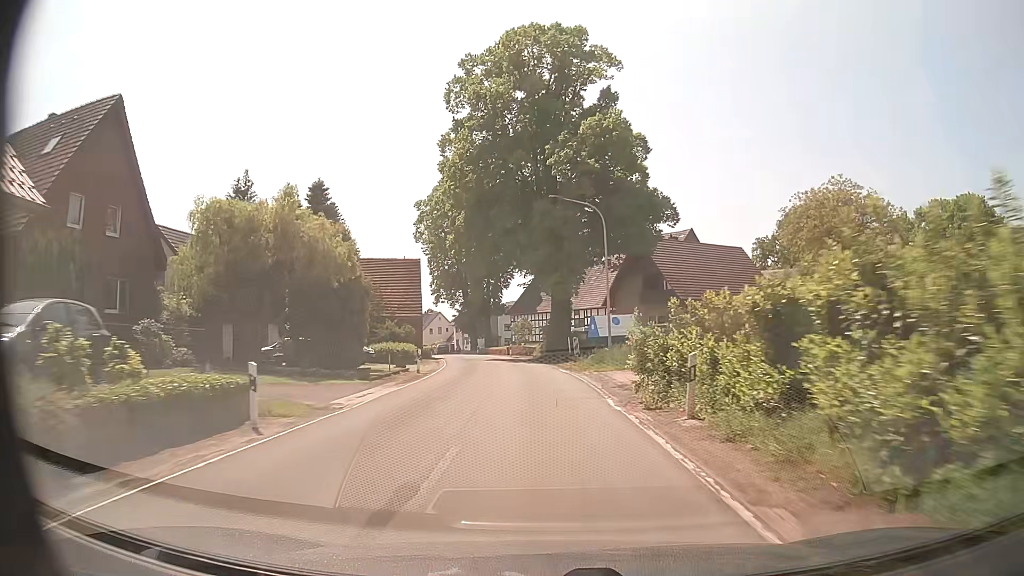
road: secondary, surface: asphalt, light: Day
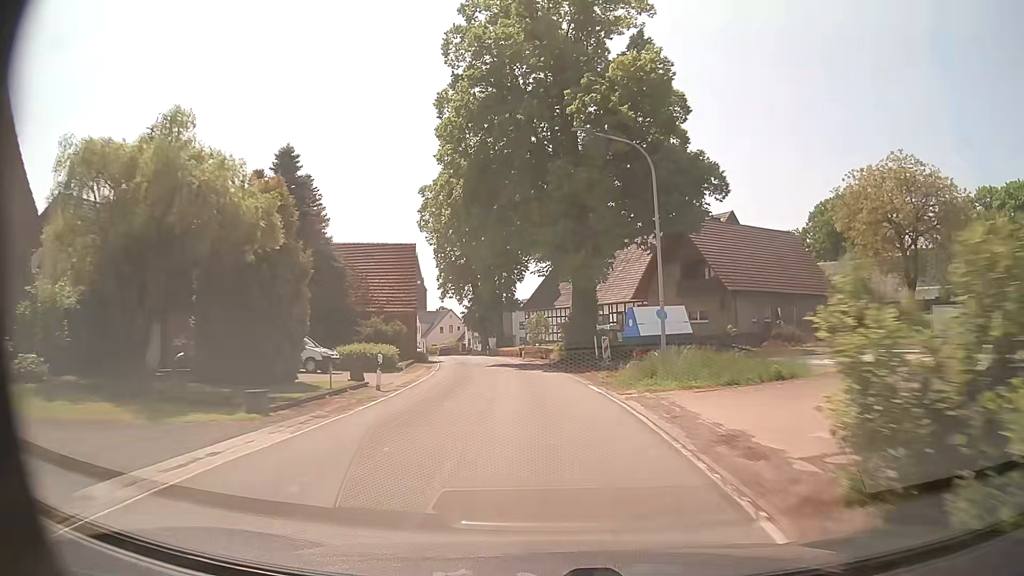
(-0.1, +9.8) m; -1°
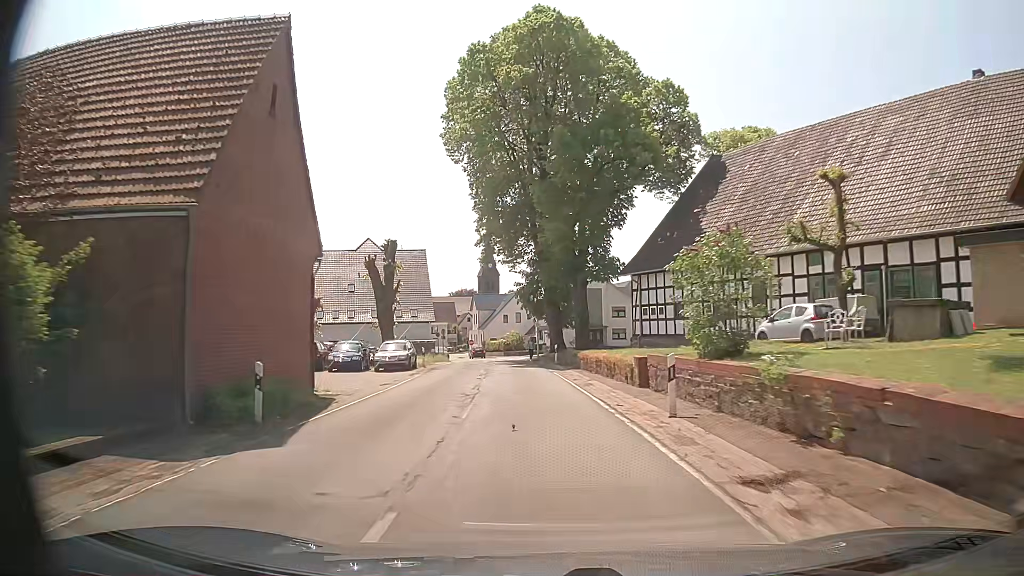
(-2.3, +38.1) m; -7°
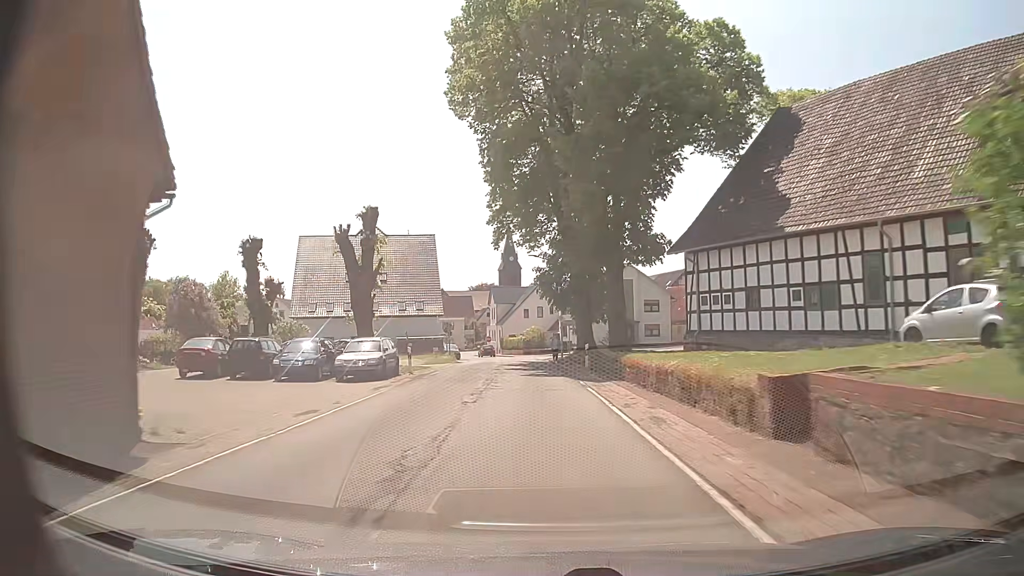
(-0.2, +9.2) m; -3°
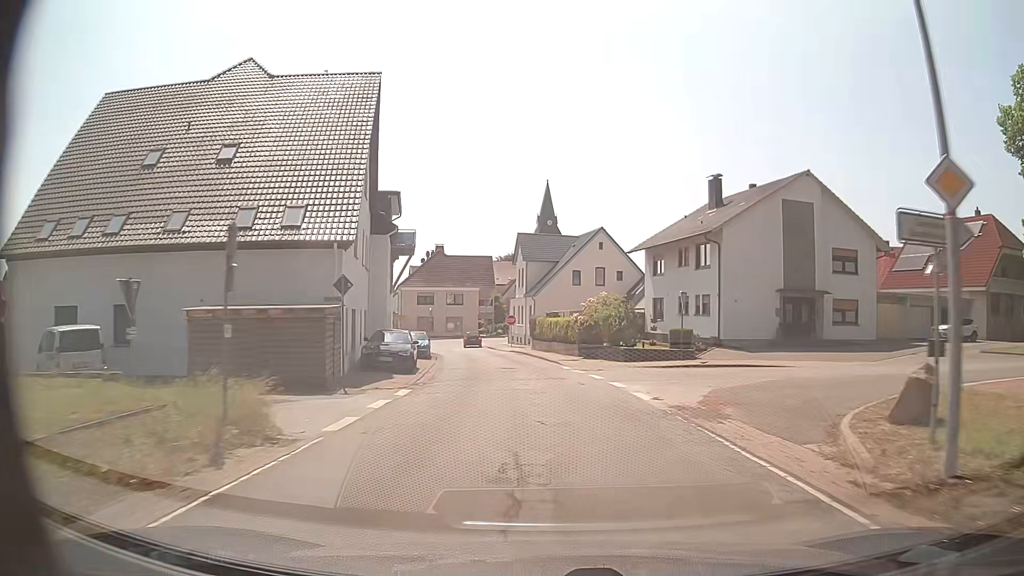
(-2.3, +42.1) m; -3°
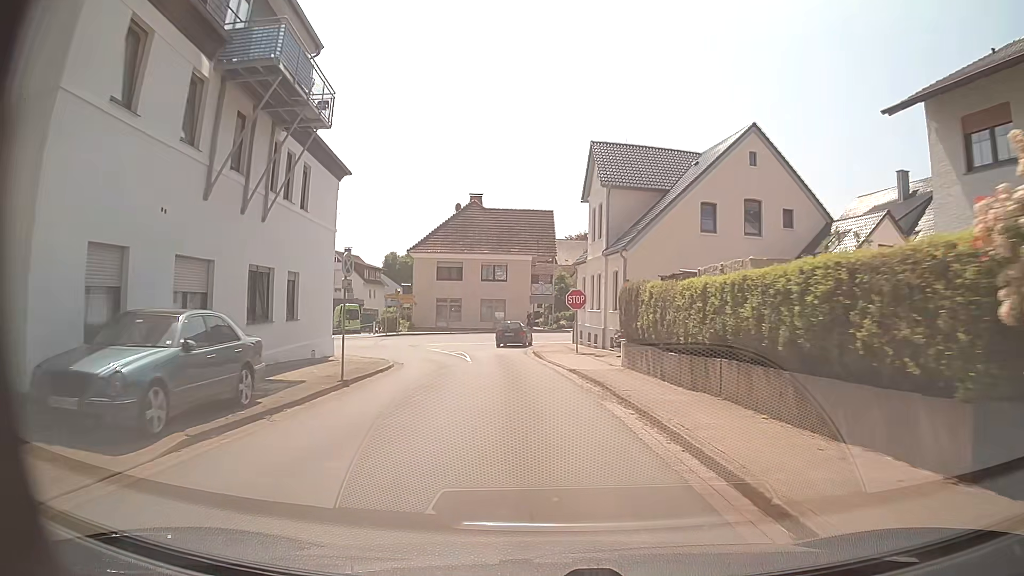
(-0.9, +29.6) m; -5°
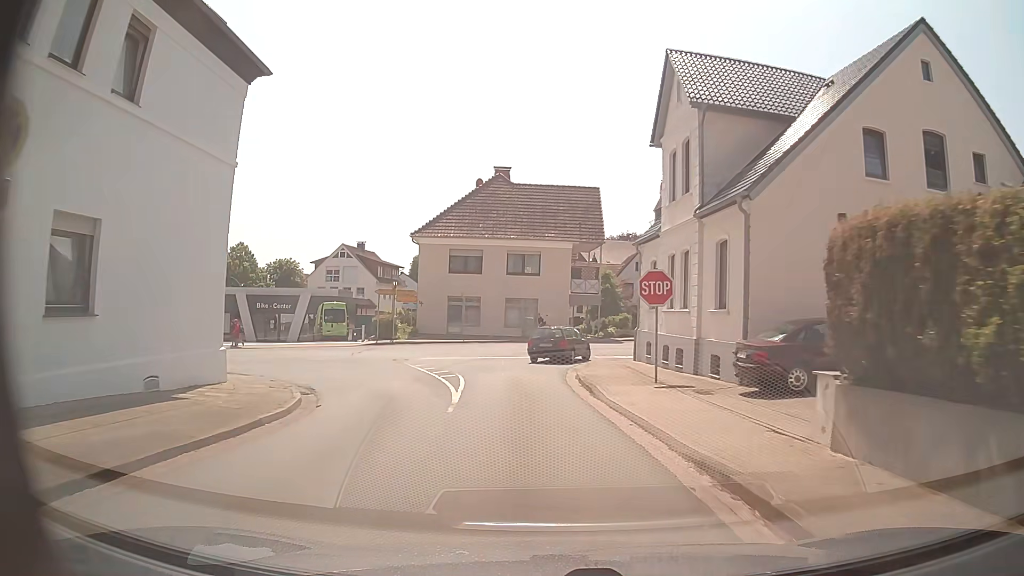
(-0.5, +12.8) m; -4°
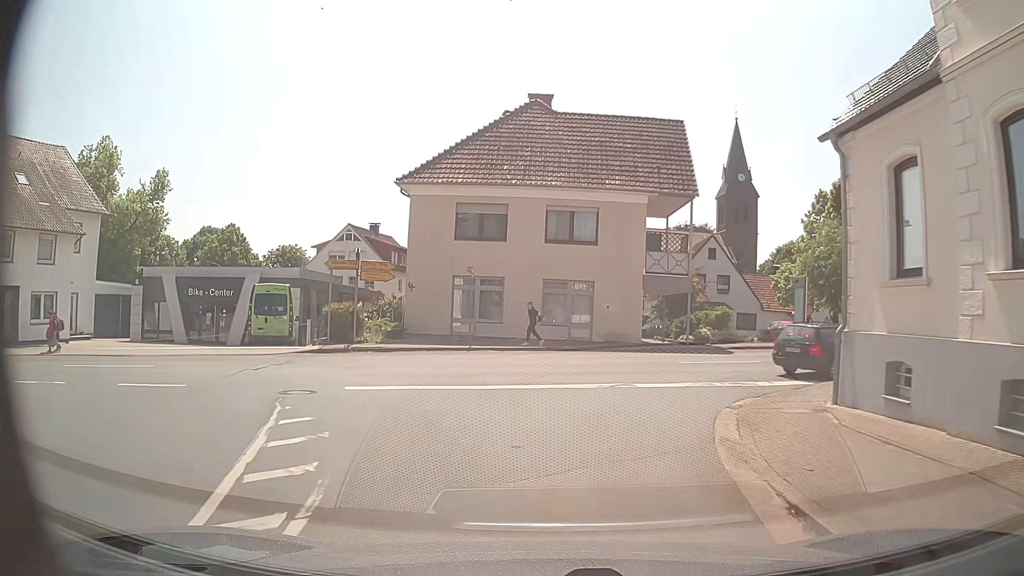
(-0.5, +15.5) m; -3°
(-1, +10) (-8, +16) (-18, +16) (-28, +13) (-37, +10) (-47, +8) (-57, +7) (-67, +6) (-77, +6) (-87, +6) m
